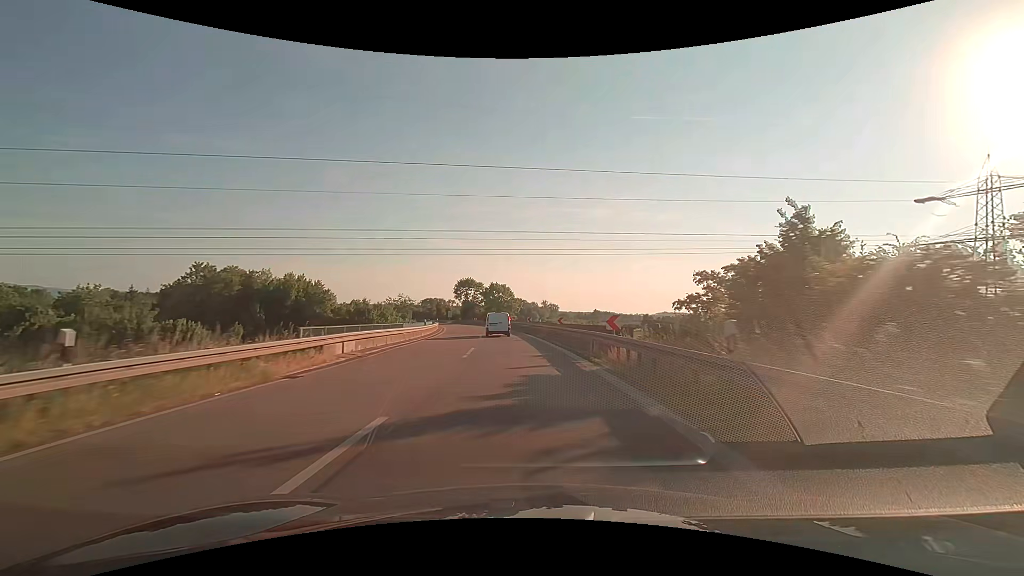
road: trunk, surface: asphalt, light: Day
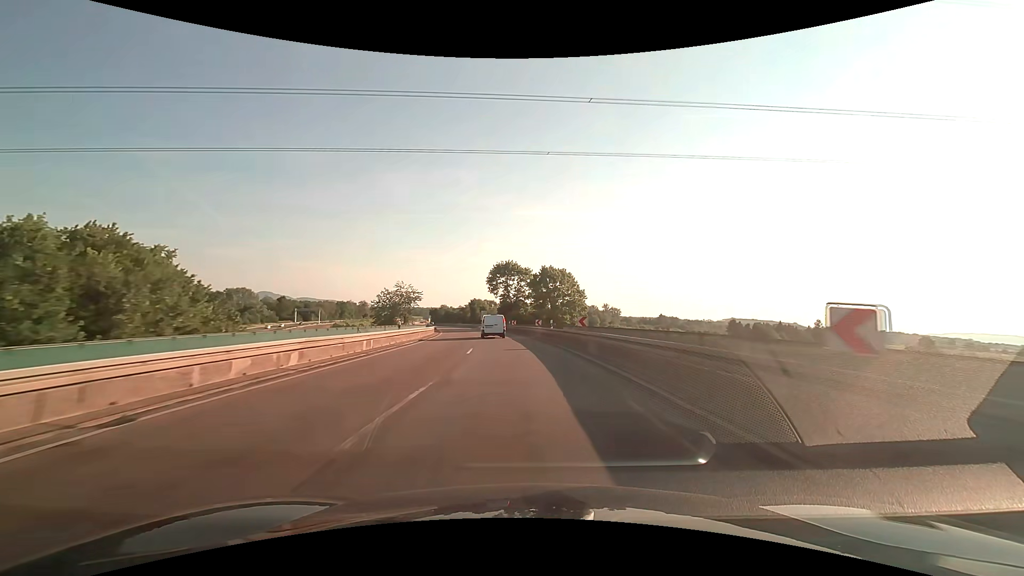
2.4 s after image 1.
(-2.7, +49.1) m; -7°
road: trunk_link
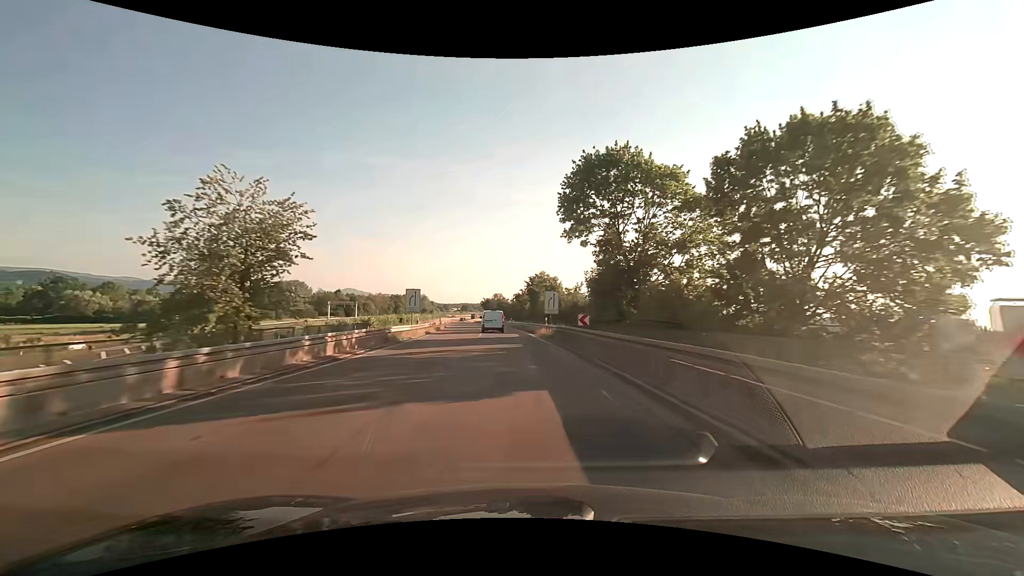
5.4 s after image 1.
(-4.5, +61.9) m; -8°
(0, +10) (0, +20) (-1, +30) (-2, +40) (-3, +50) (-4, +60) (-5, +70) (-6, +80) (-8, +90) (-9, +99) m
